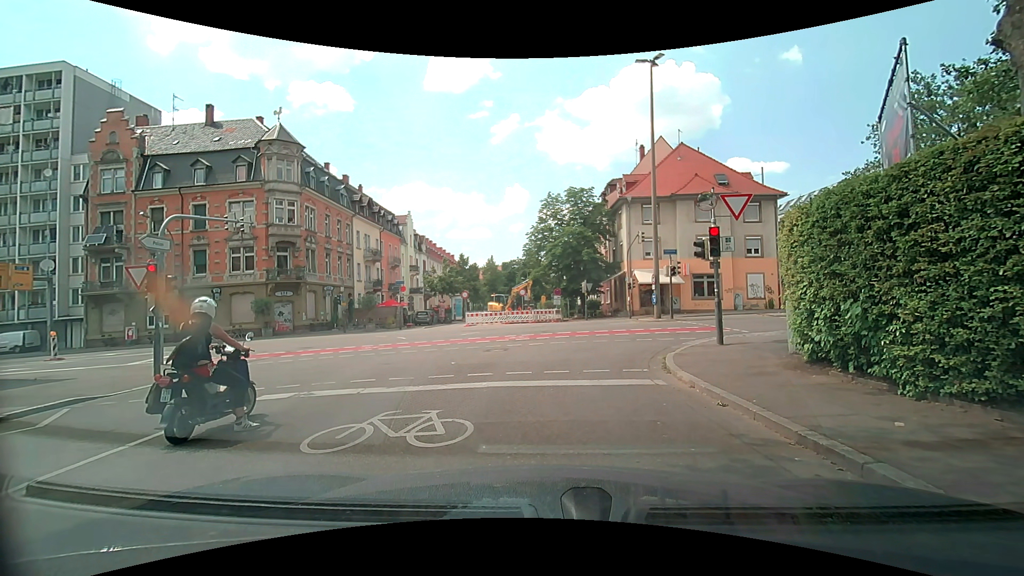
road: residential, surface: asphalt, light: Day
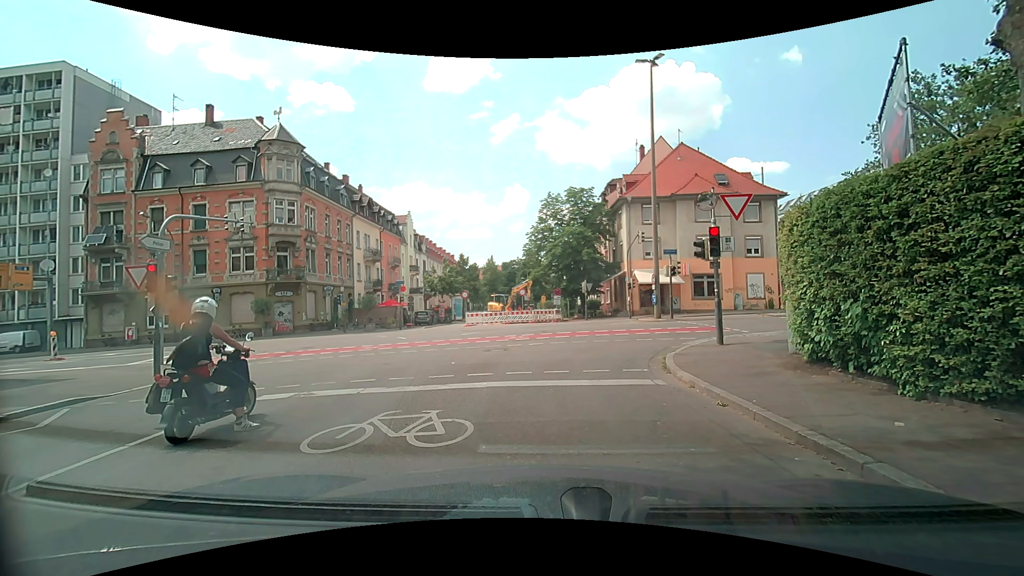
(0.0, 0.0) m; 0°
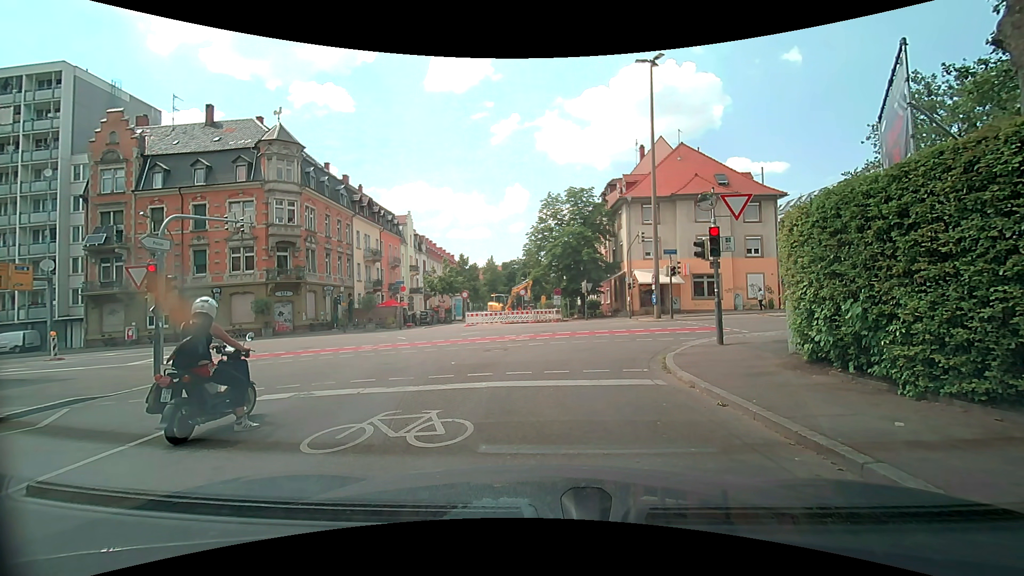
(0.0, 0.0) m; 0°
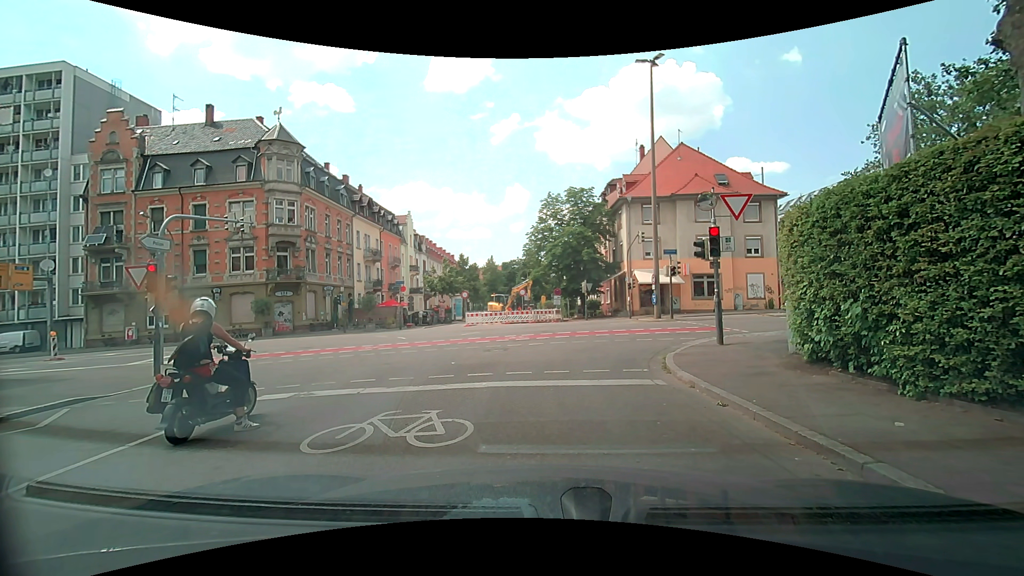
(0.0, 0.0) m; 0°
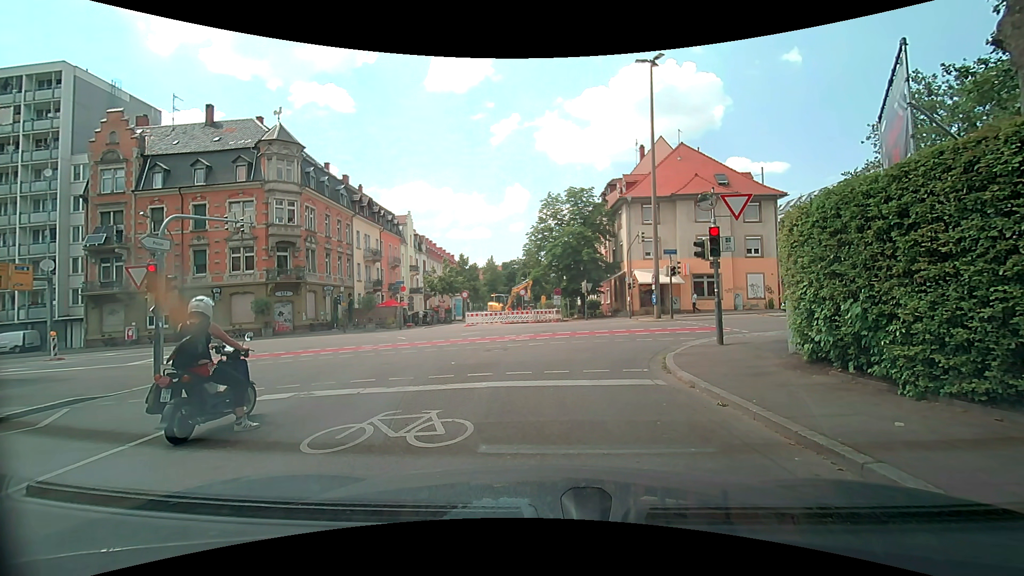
(0.0, 0.0) m; 0°
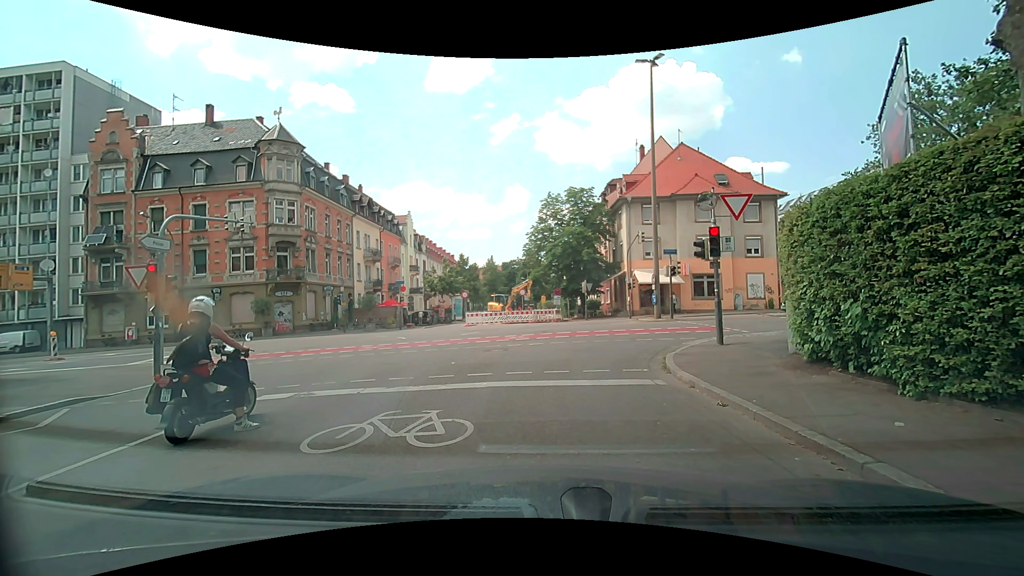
(0.0, 0.0) m; 0°
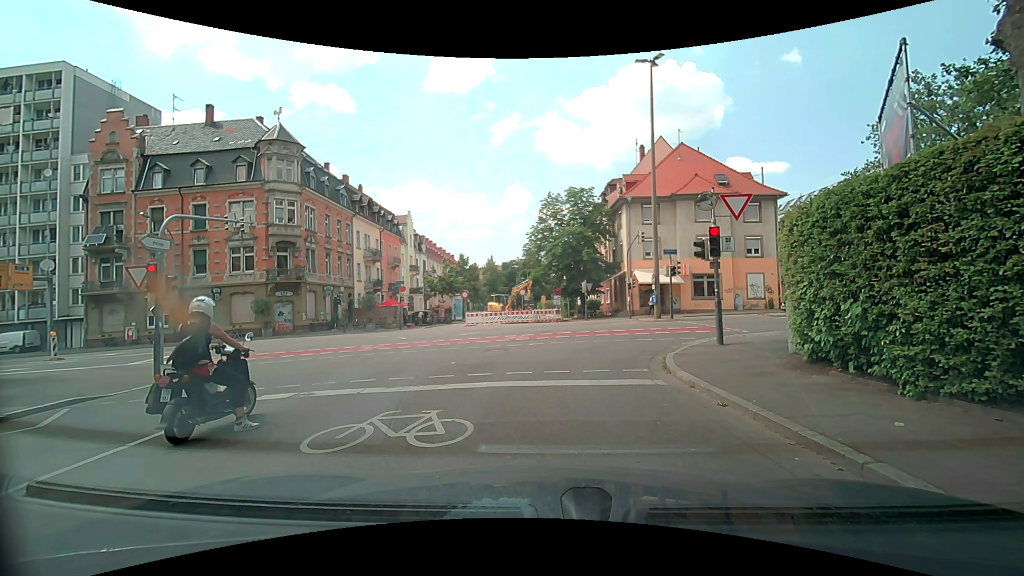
(0.0, 0.0) m; 0°
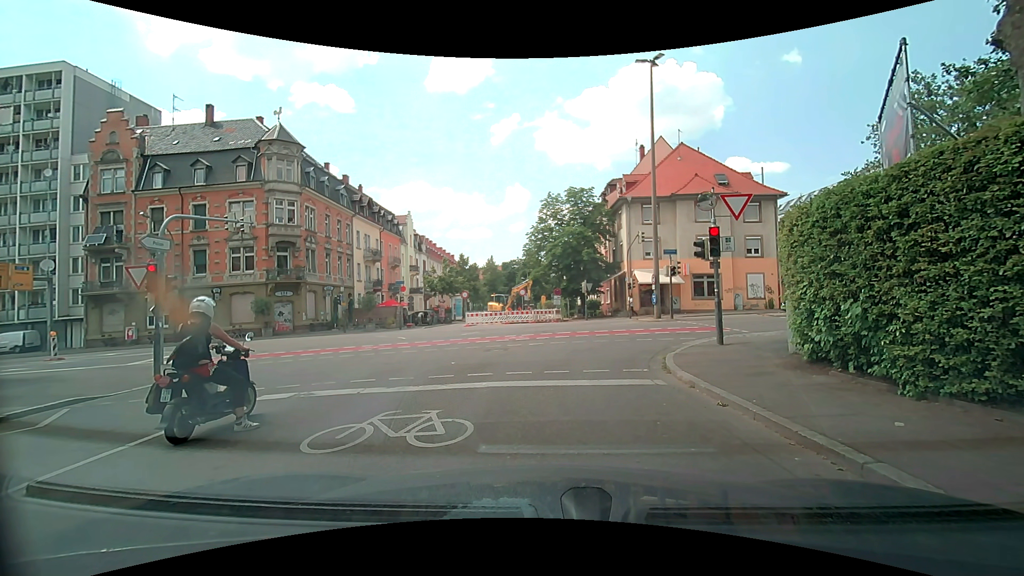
(0.0, 0.0) m; 0°
